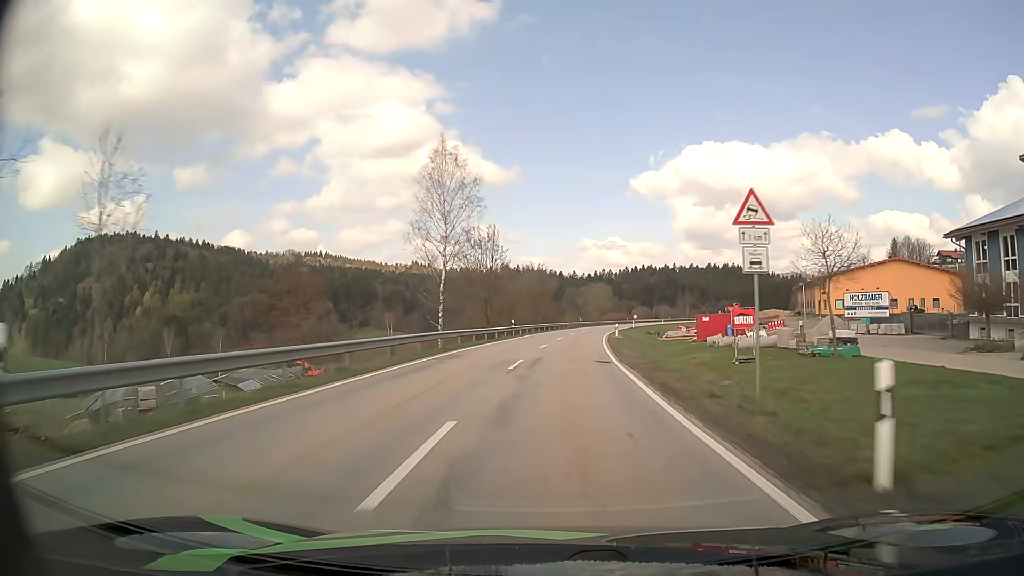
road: secondary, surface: asphalt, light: Day
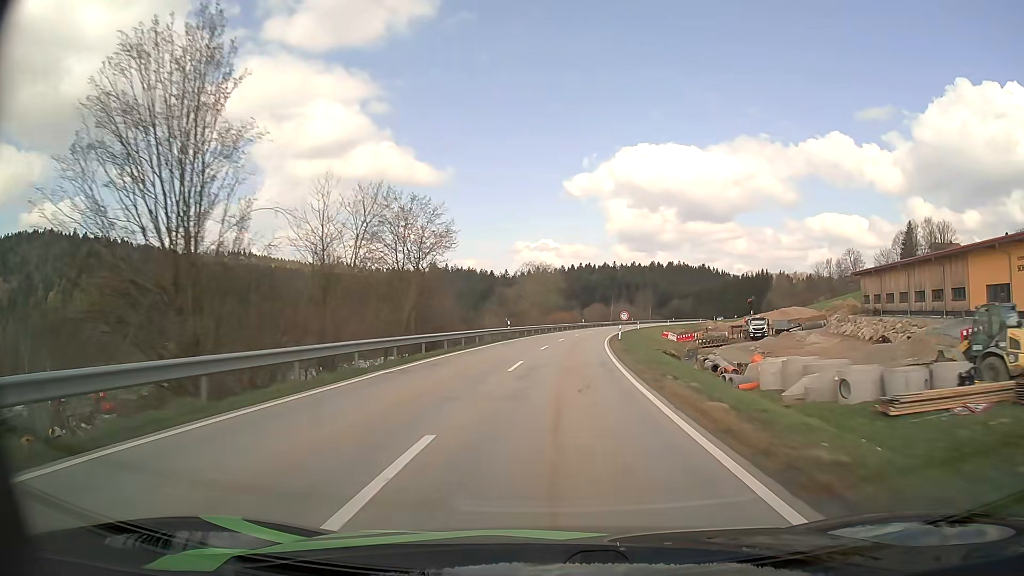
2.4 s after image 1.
(+3.0, +54.6) m; +6°
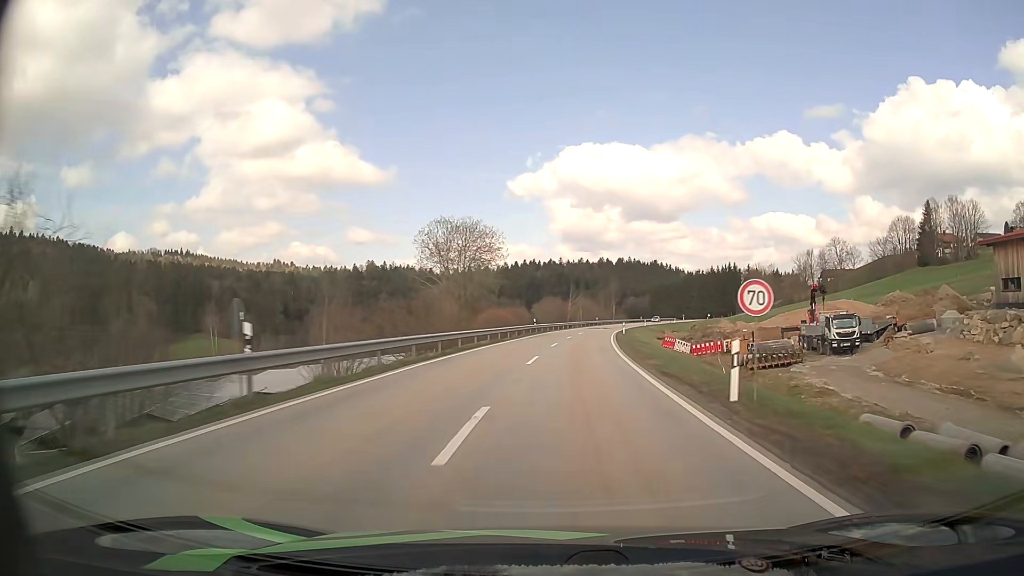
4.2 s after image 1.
(+1.2, +38.6) m; +5°
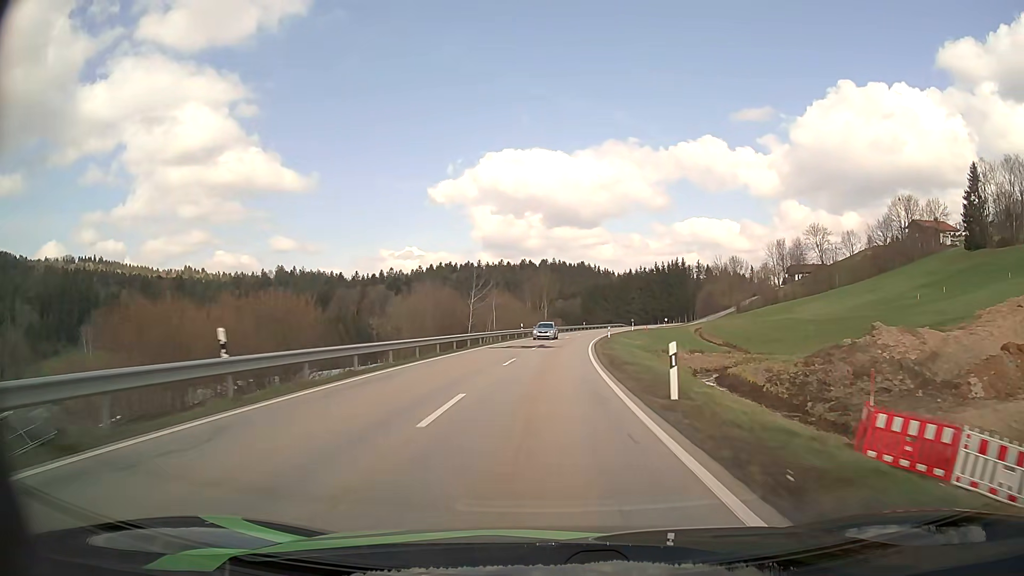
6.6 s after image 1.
(+3.4, +50.9) m; +7°
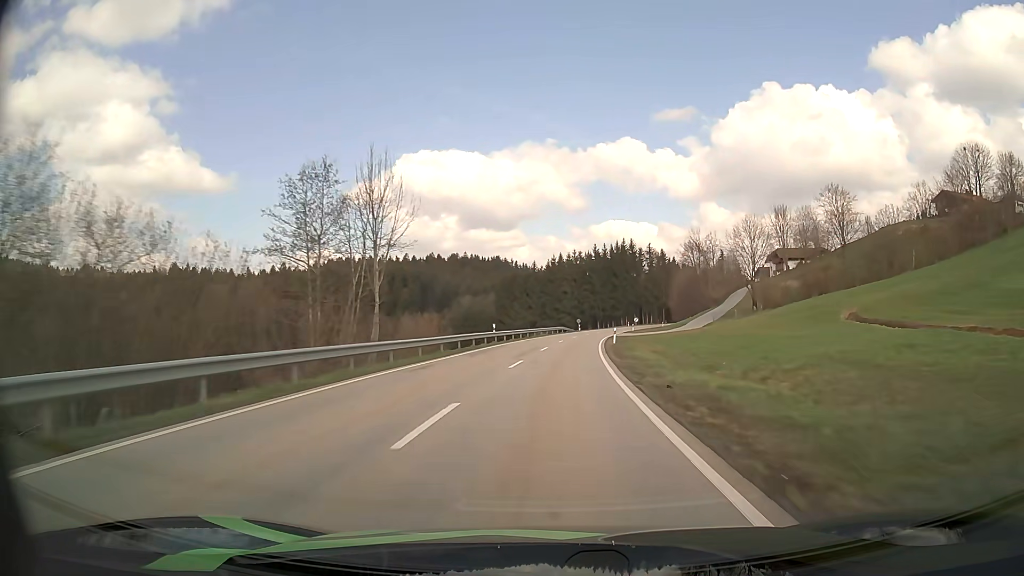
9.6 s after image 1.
(+3.7, +69.4) m; +7°
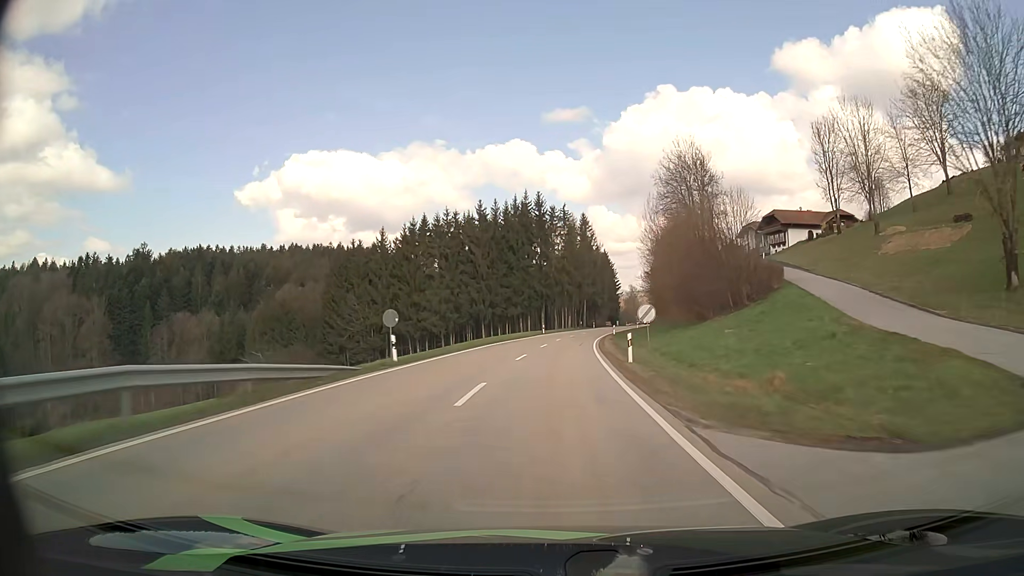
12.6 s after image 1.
(+5.8, +78.1) m; +10°
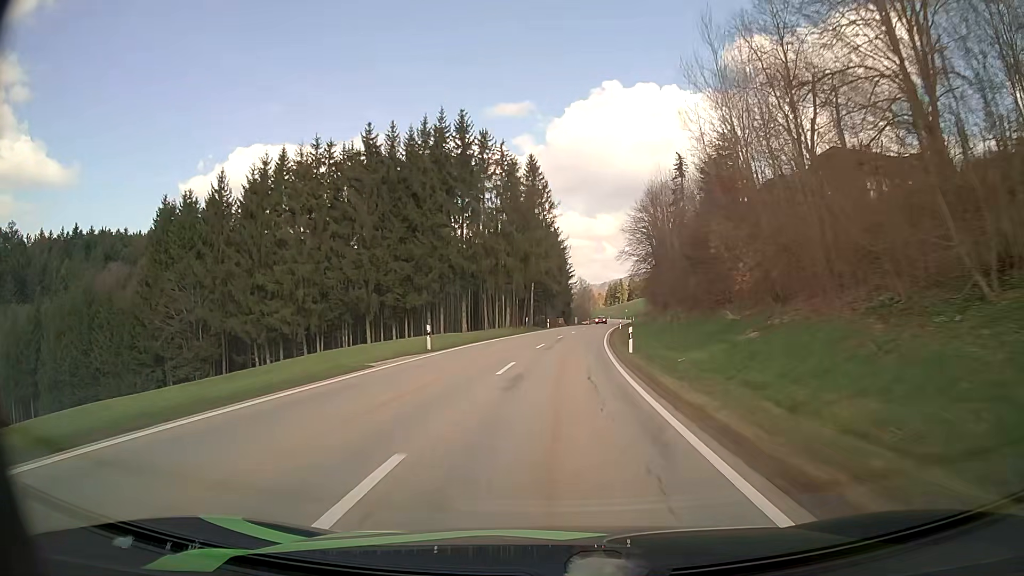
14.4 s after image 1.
(+1.8, +48.6) m; +5°
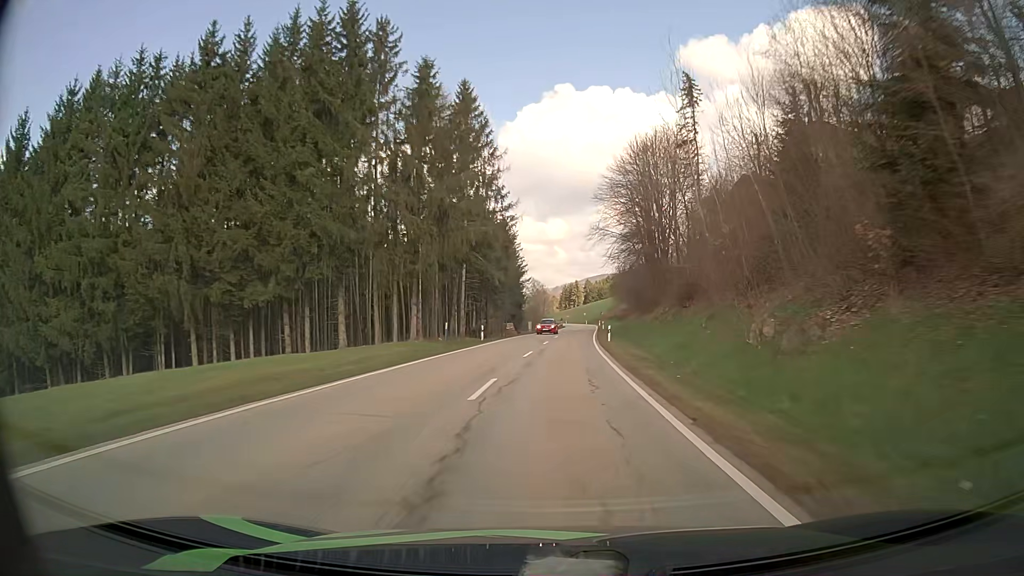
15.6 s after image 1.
(+1.2, +31.9) m; +4°
(0, +10) (0, +20) (+1, +30) (+2, +40) (+2, +50) (+3, +60) (+4, +70) (+5, +80) (+5, +90) (+6, +100) m
